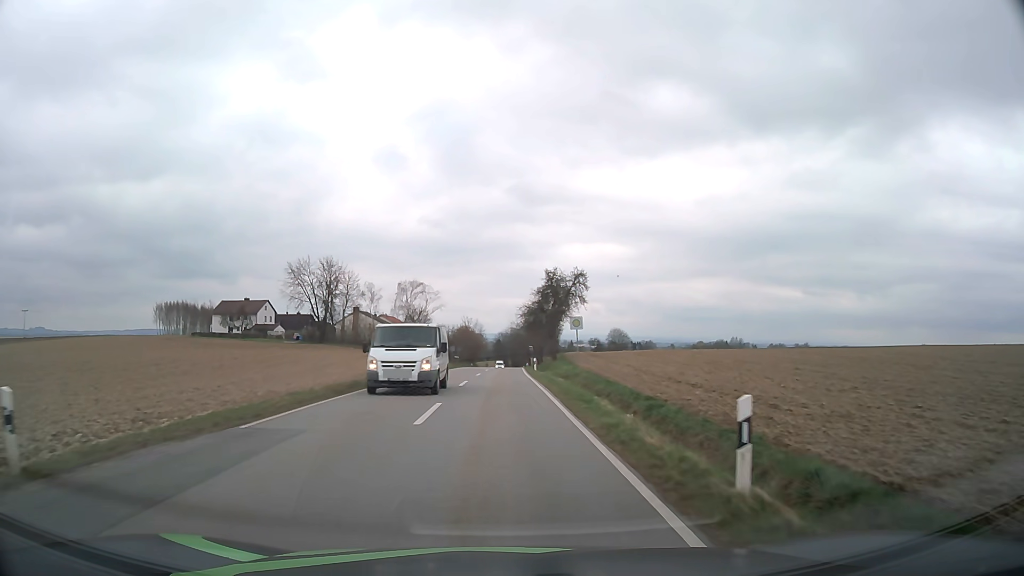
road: tertiary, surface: asphalt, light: Day
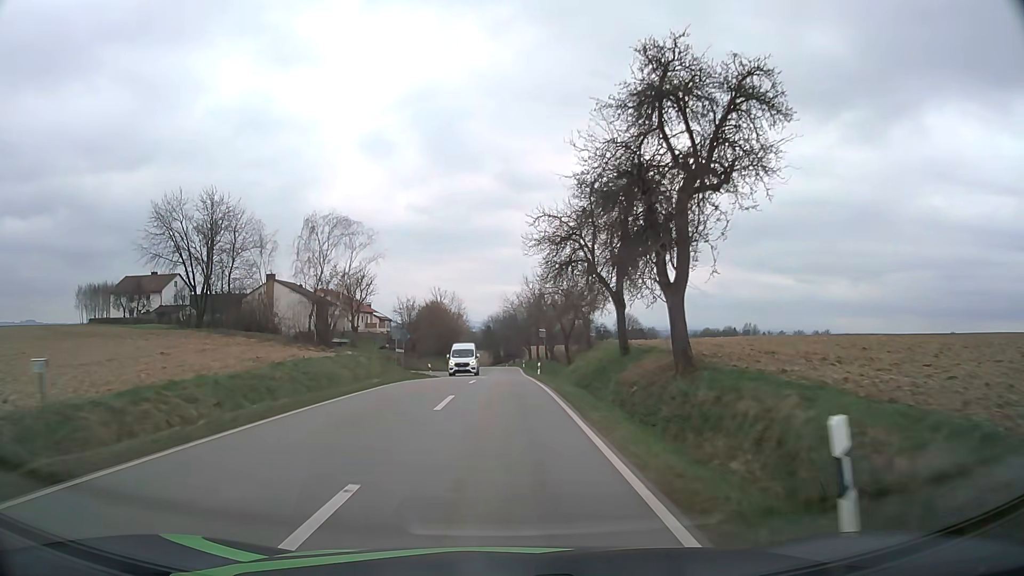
(+0.1, +45.6) m; +1°
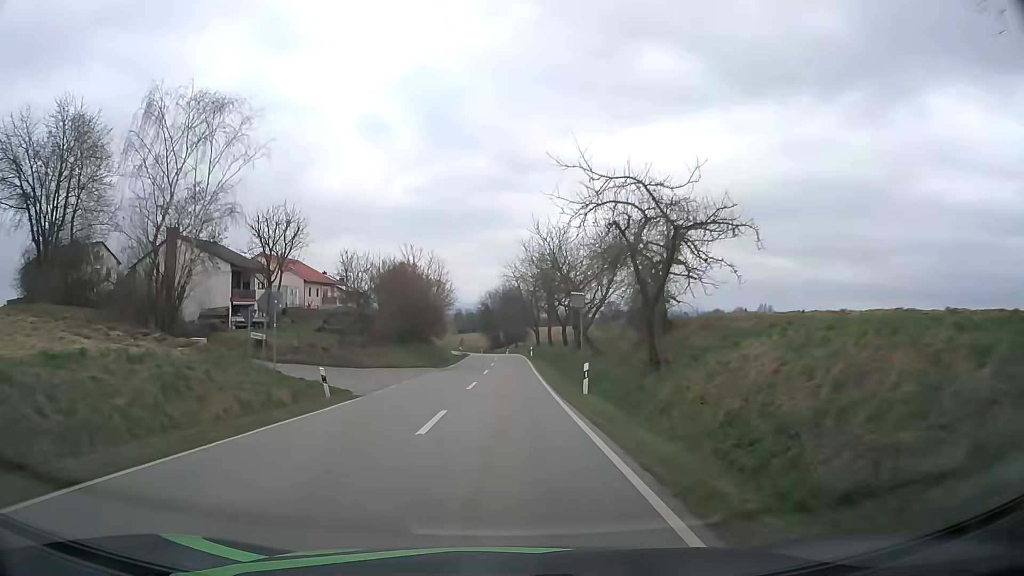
(0.0, +27.3) m; 0°
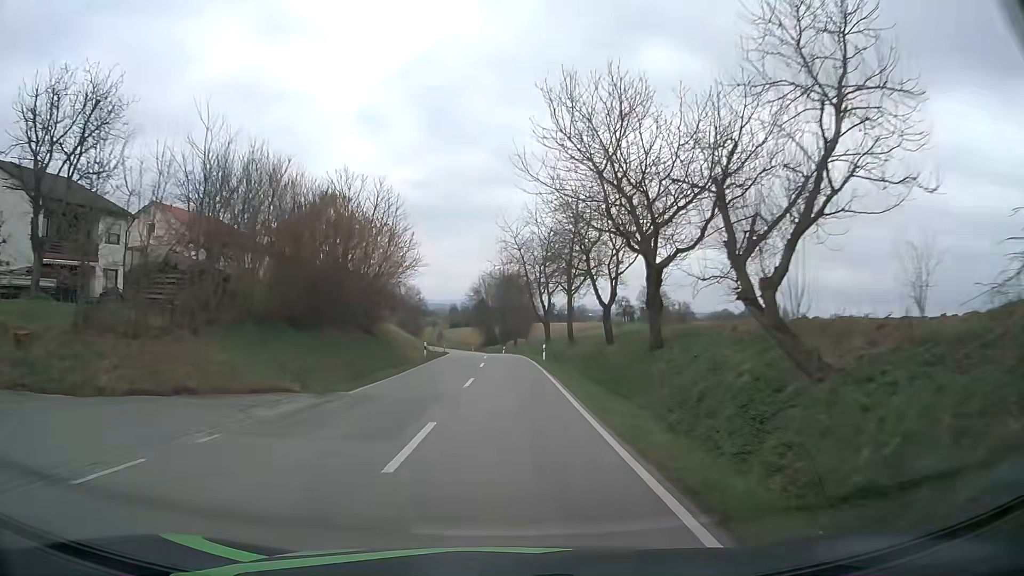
(+0.1, +27.2) m; 0°
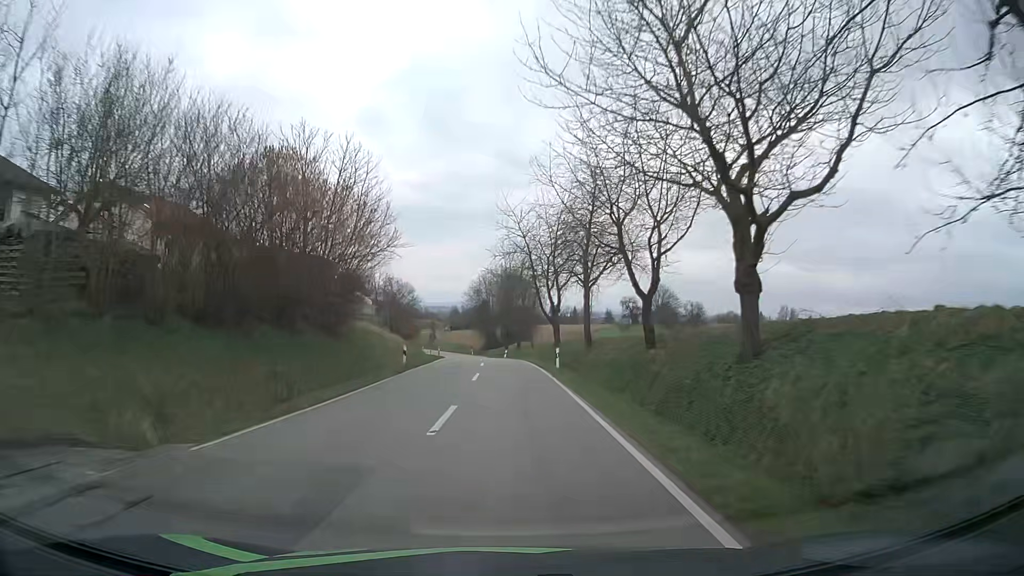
(0.0, +9.1) m; 0°
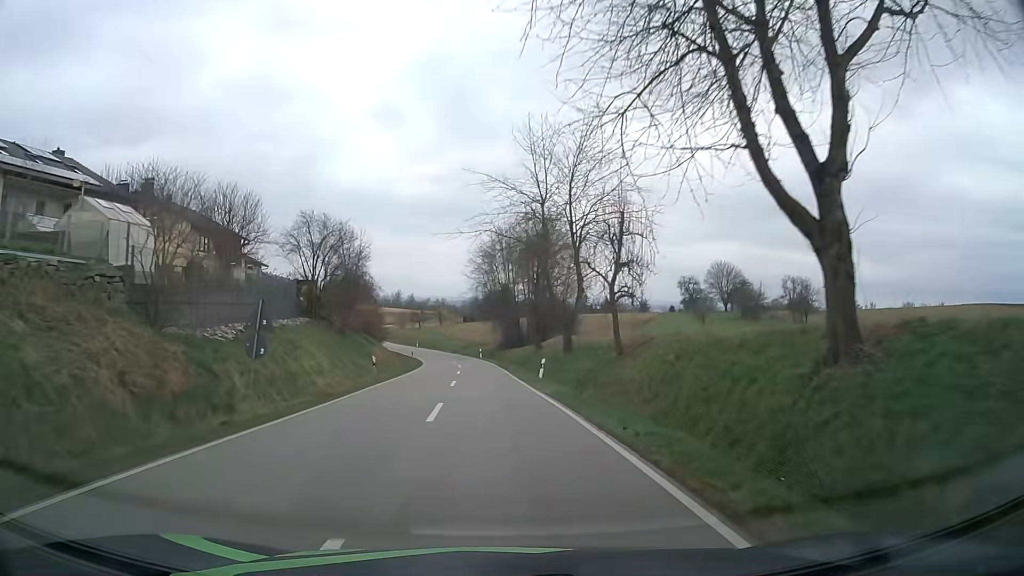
(-0.4, +45.3) m; -2°
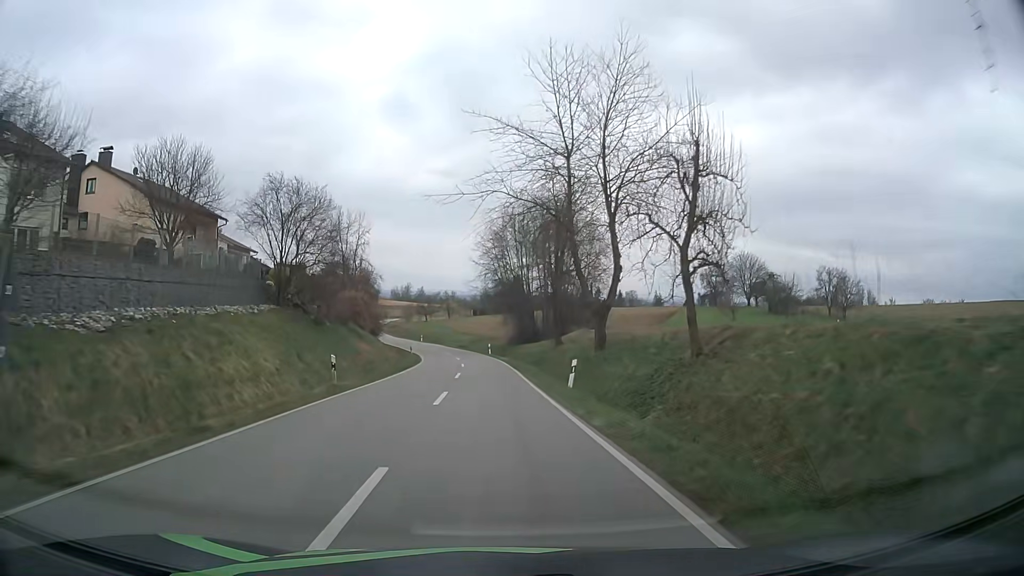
(-0.1, +9.0) m; -1°
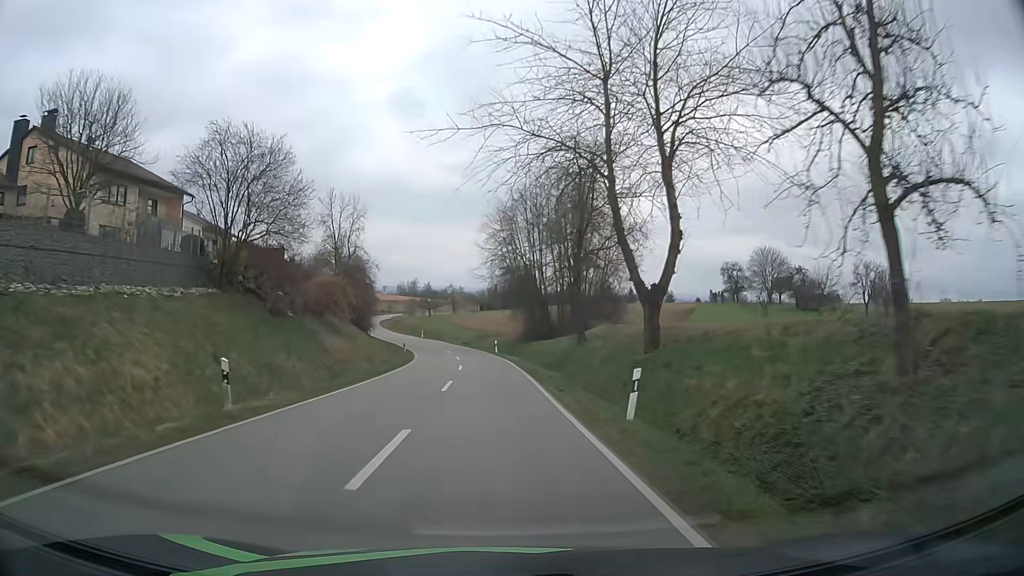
(0.0, +9.0) m; -1°
(0, +10) (0, +20) (-1, +30) (-1, +40) (-2, +50) (-4, +60) (-6, +70) (-9, +79) (-12, +89) (-15, +98) m
